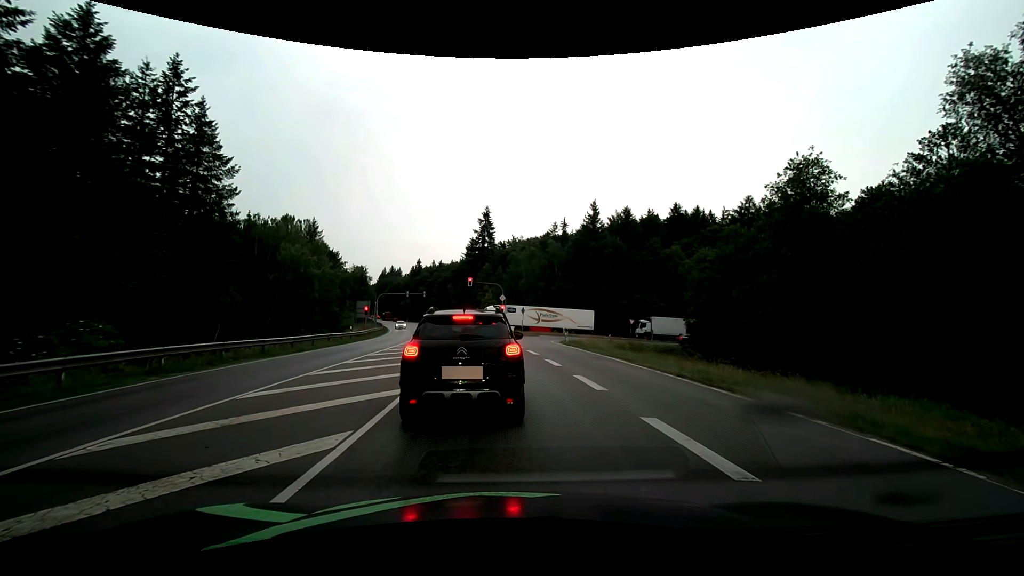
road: secondary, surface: asphalt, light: Day
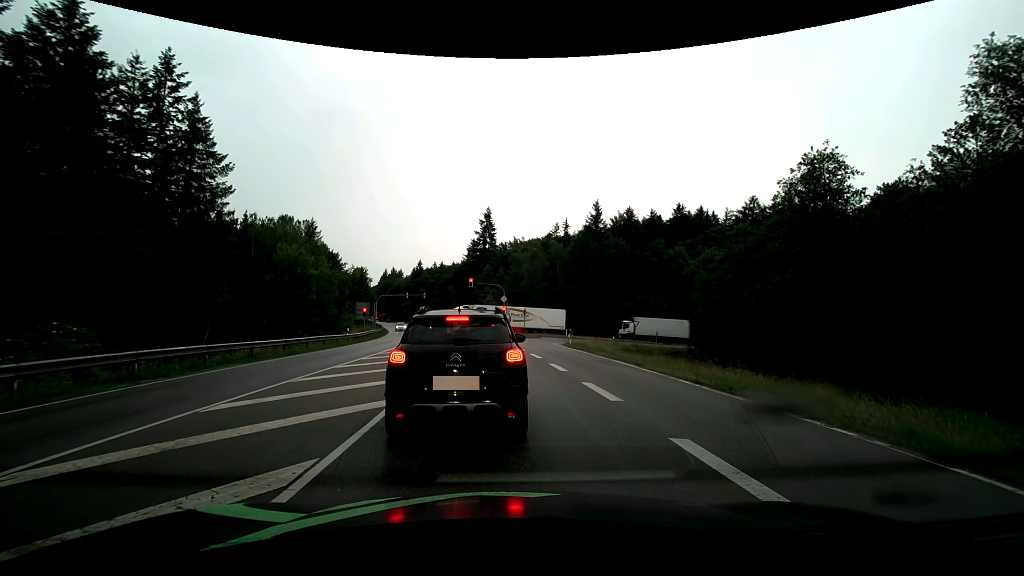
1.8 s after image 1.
(0.0, +1.2) m; 0°
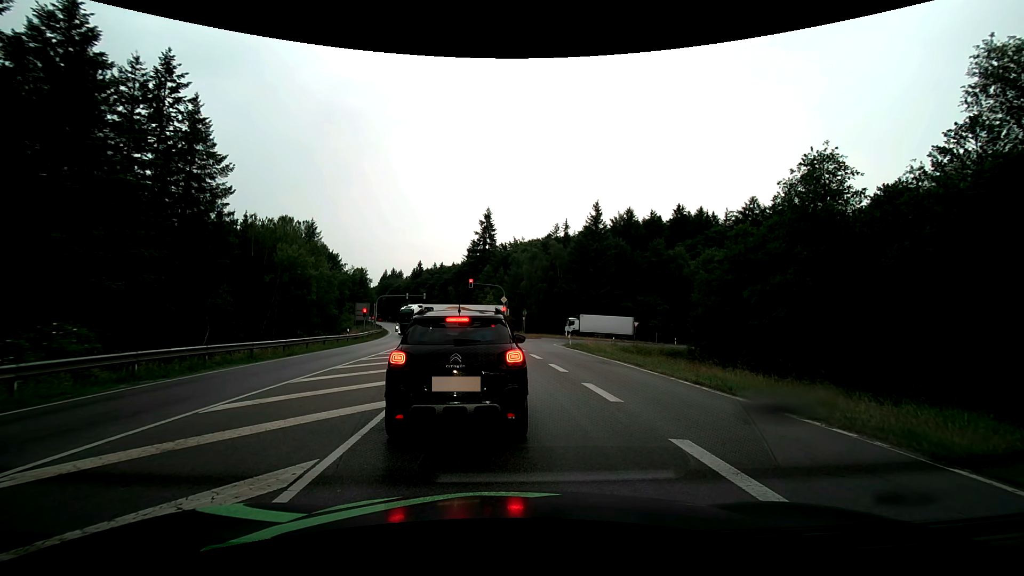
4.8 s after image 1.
(0.0, +0.1) m; 0°
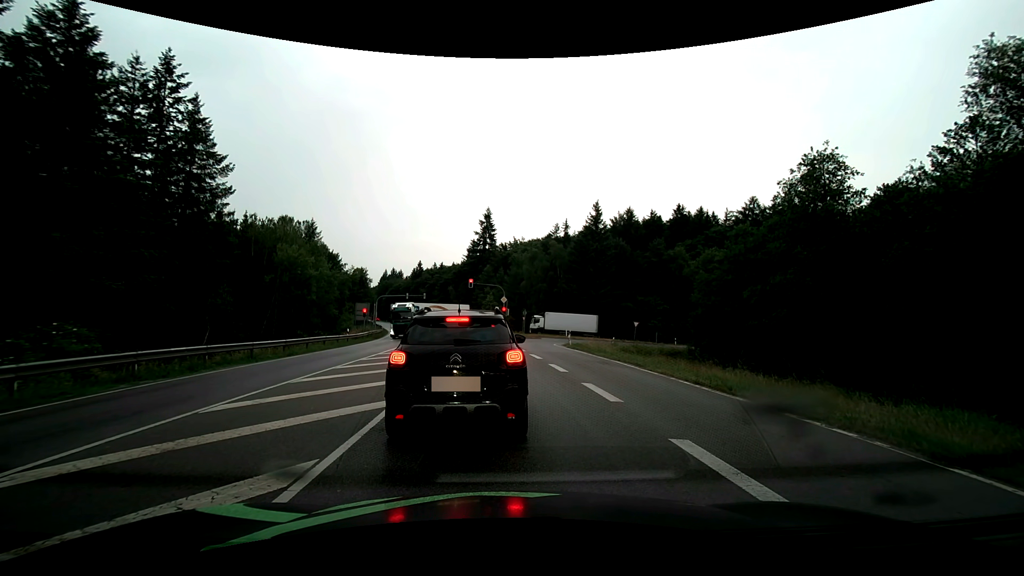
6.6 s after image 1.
(0.0, 0.0) m; 0°
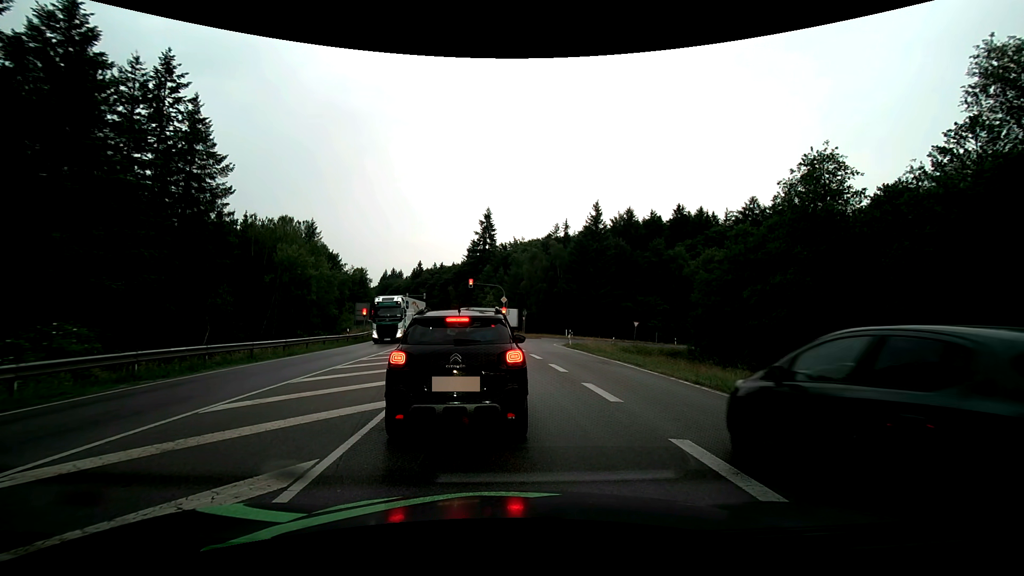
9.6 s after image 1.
(0.0, 0.0) m; 0°
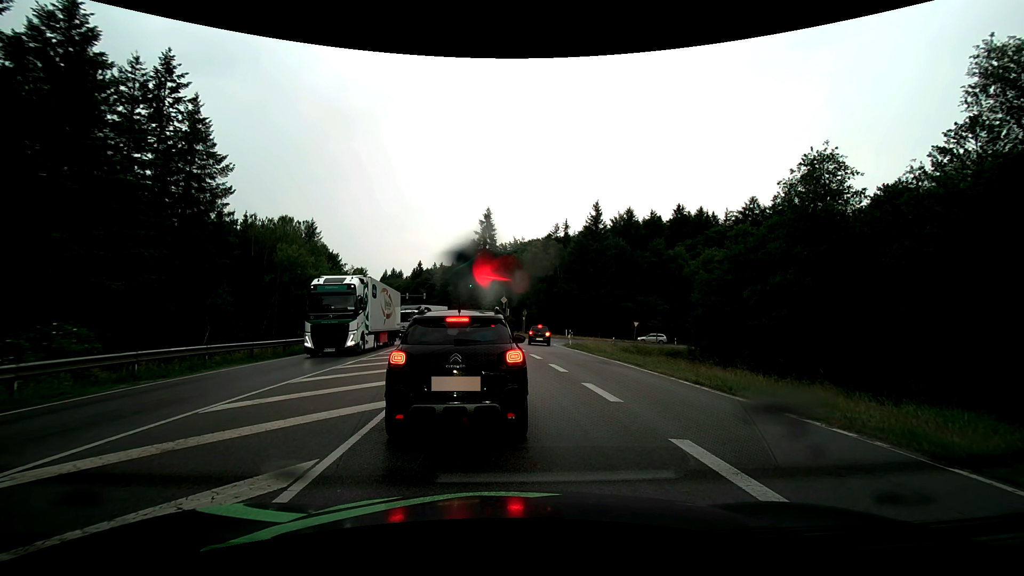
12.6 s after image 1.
(0.0, 0.0) m; 0°
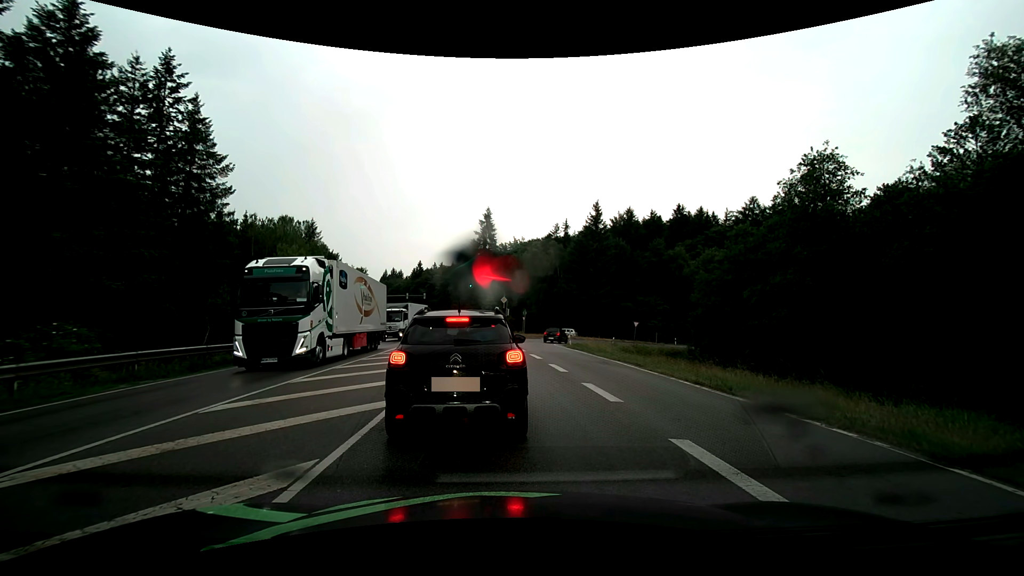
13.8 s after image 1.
(0.0, 0.0) m; 0°
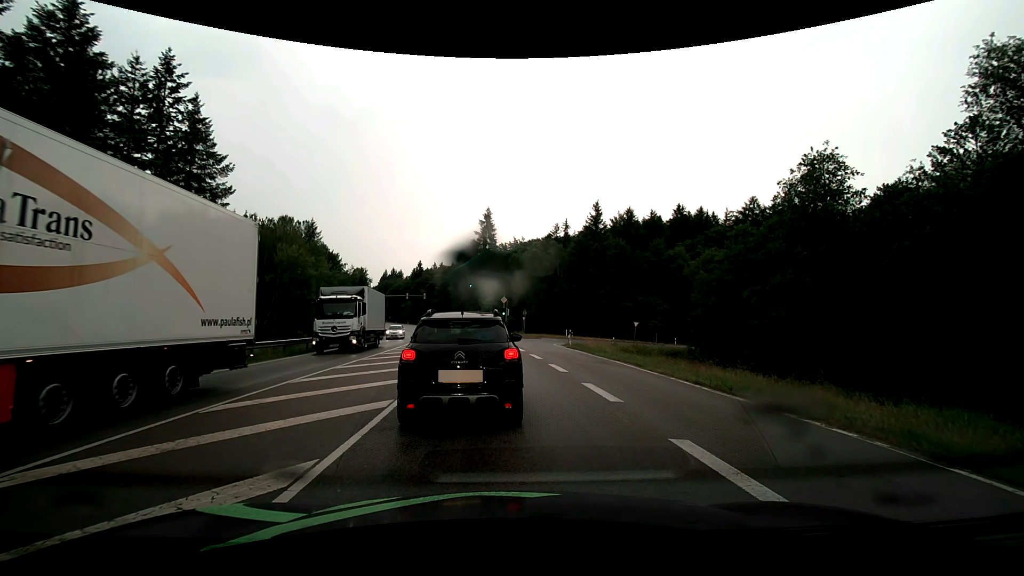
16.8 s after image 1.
(0.0, 0.0) m; 0°
(0, +10) (-1, +20) (-1, +30) (-2, +40) (-3, +50) (-5, +60) (-6, +70) (-8, +79) (-10, +89) (-12, +99) m
